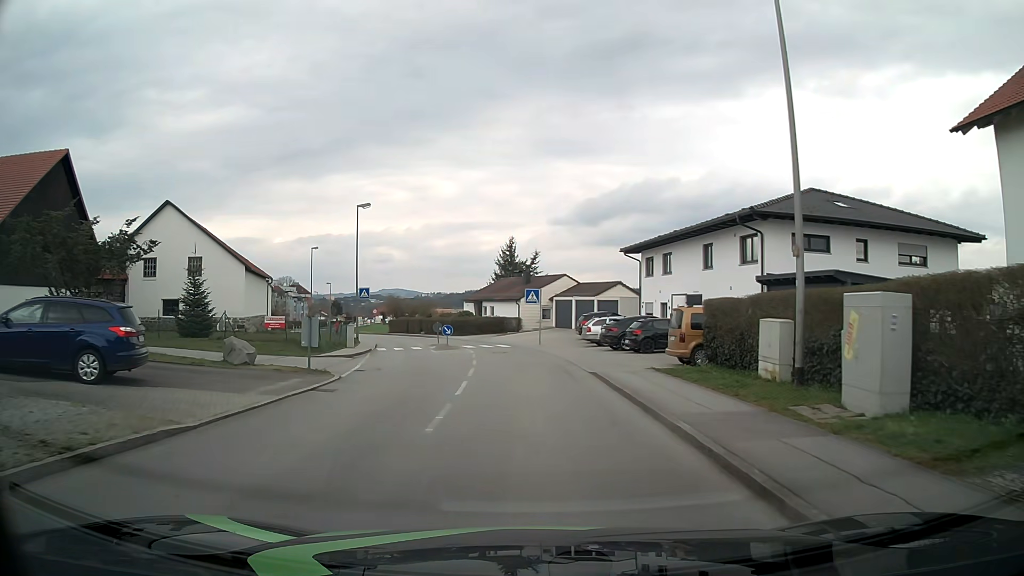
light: Day
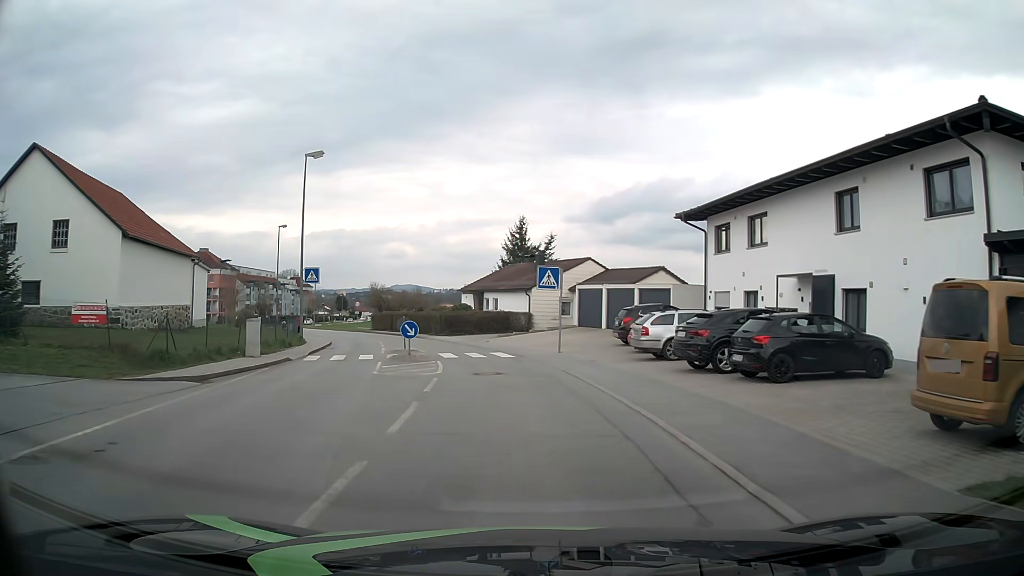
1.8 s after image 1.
(-0.1, +14.3) m; -1°
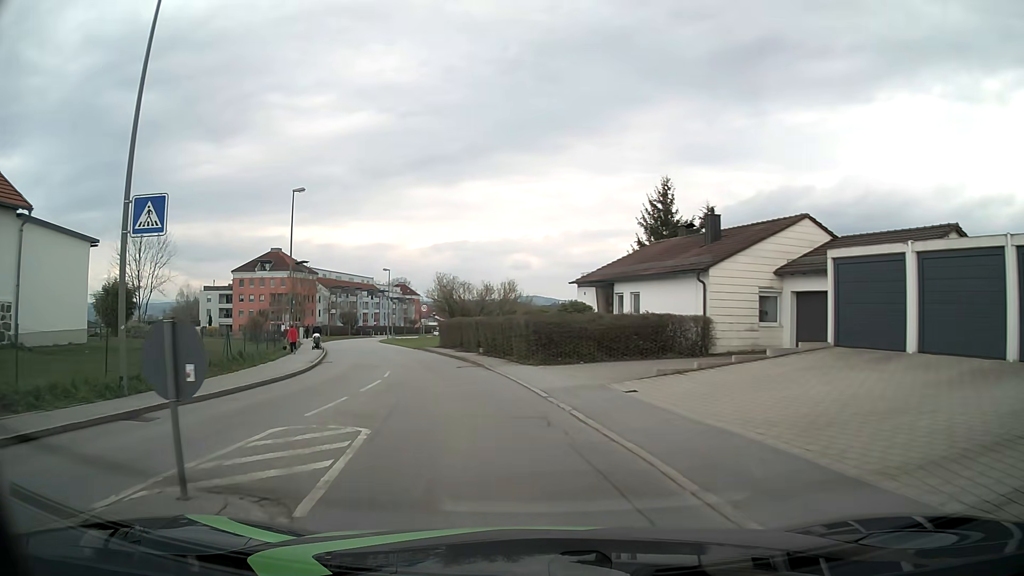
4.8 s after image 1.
(-1.5, +23.4) m; -10°
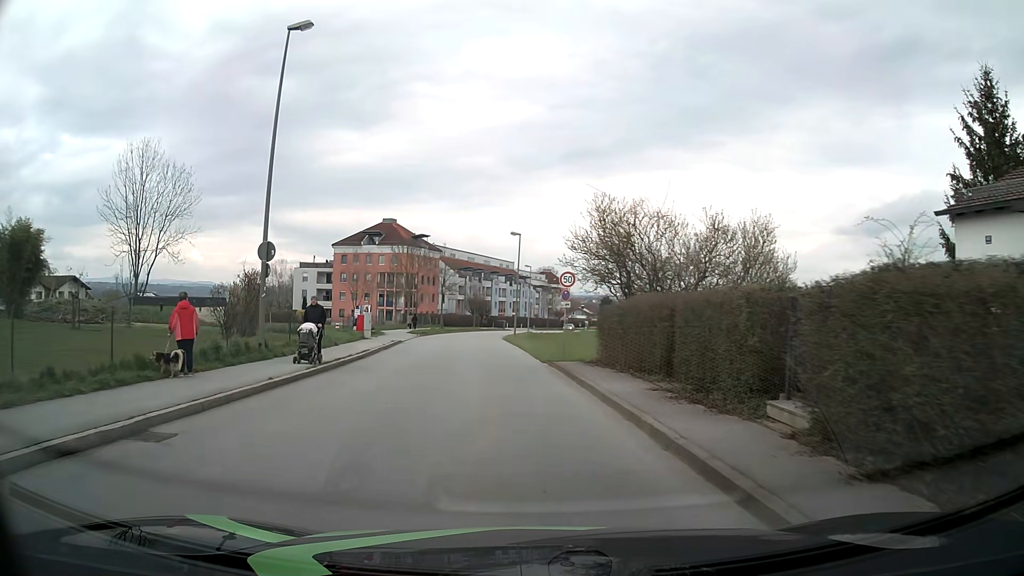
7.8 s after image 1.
(-3.4, +23.6) m; -13°
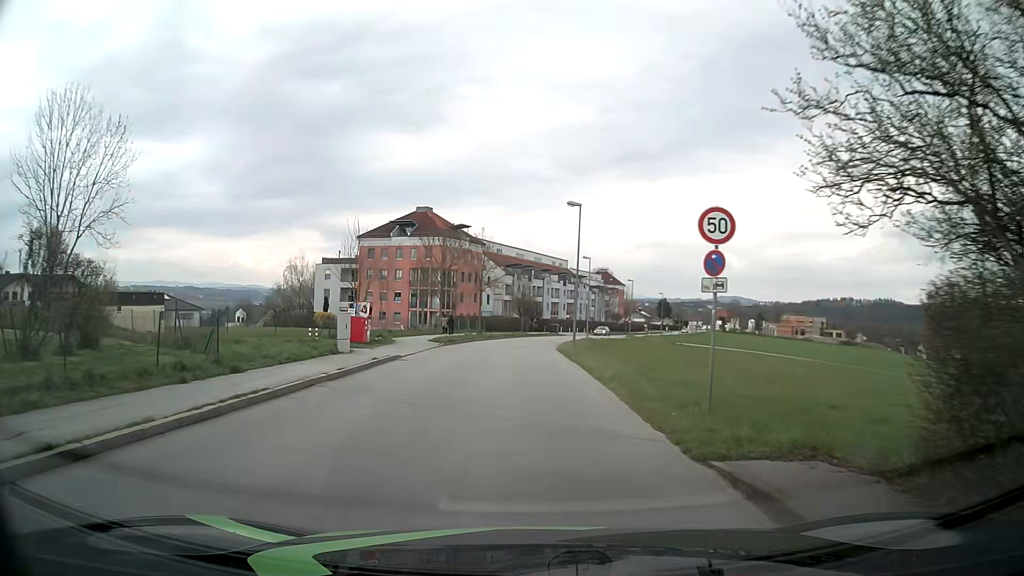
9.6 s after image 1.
(-0.5, +14.6) m; -4°
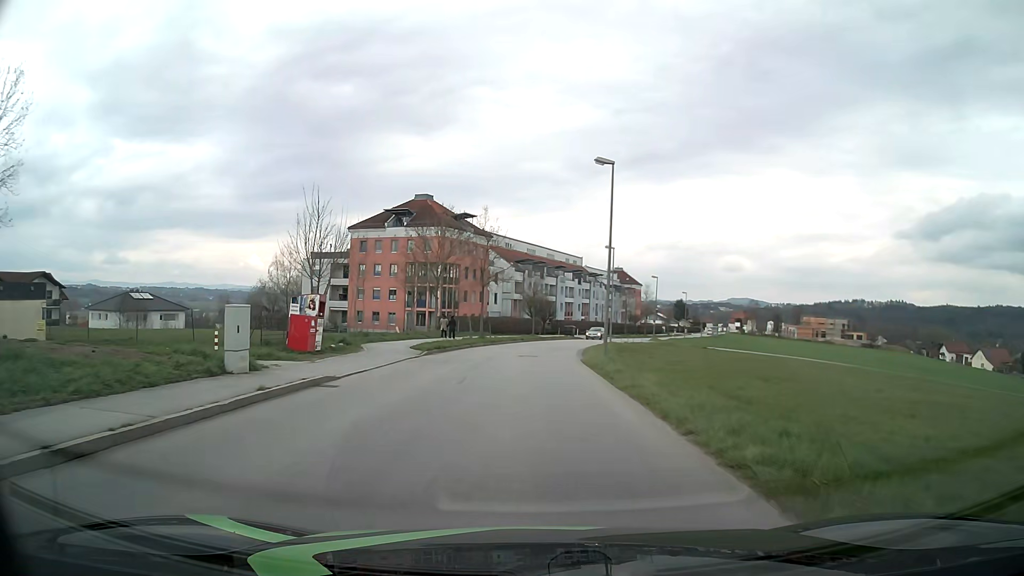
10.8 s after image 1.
(-0.1, +10.4) m; 0°
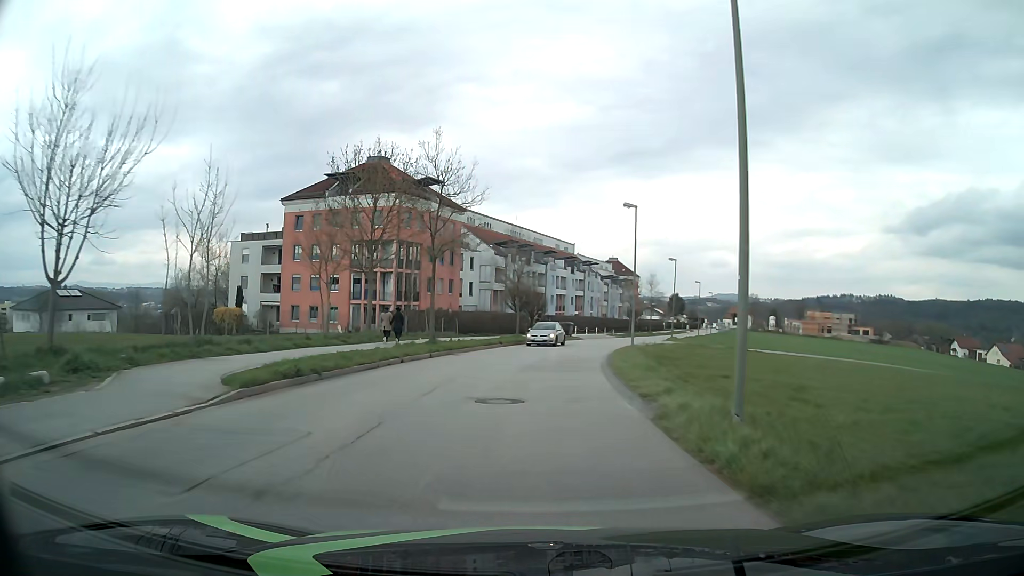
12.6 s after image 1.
(-0.1, +18.7) m; 0°
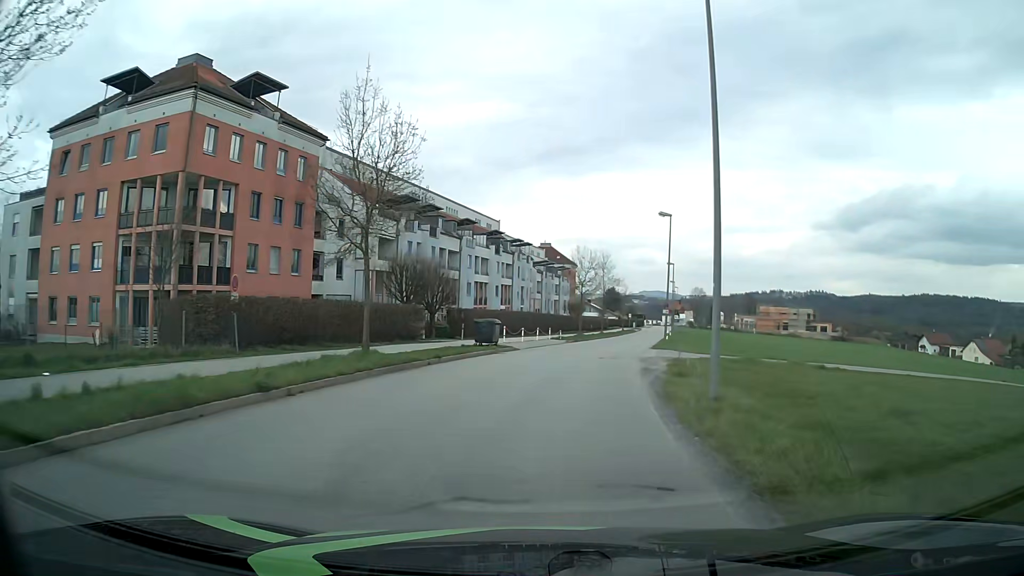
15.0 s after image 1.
(+1.3, +27.0) m; +7°
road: unclassified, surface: asphalt
(0, +10) (+1, +20) (+2, +30) (+4, +40) (+6, +49) (+9, +59) (+11, +69) (+13, +79) (+15, +89) (+17, +98) m
